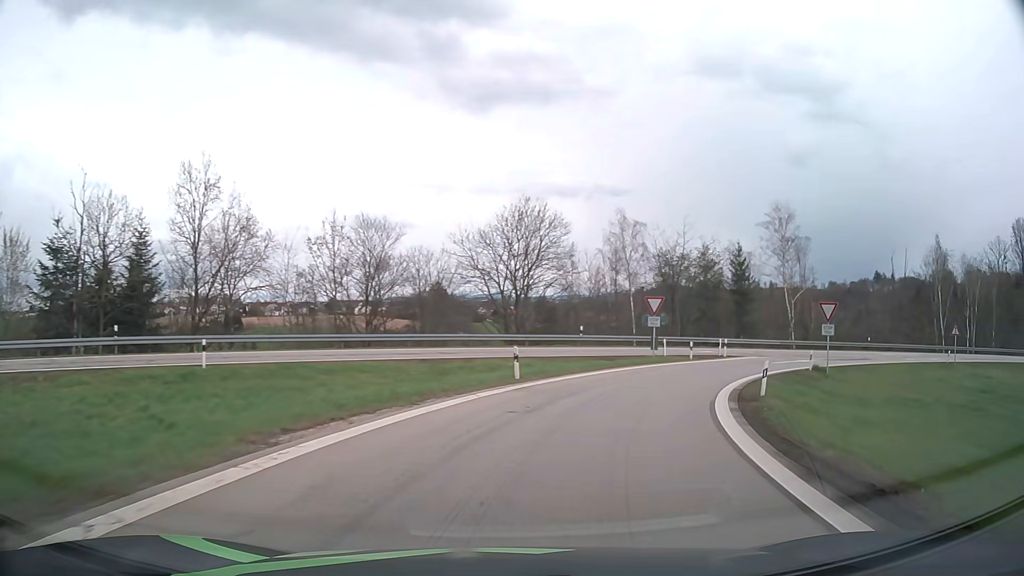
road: motorway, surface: asphalt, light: Day
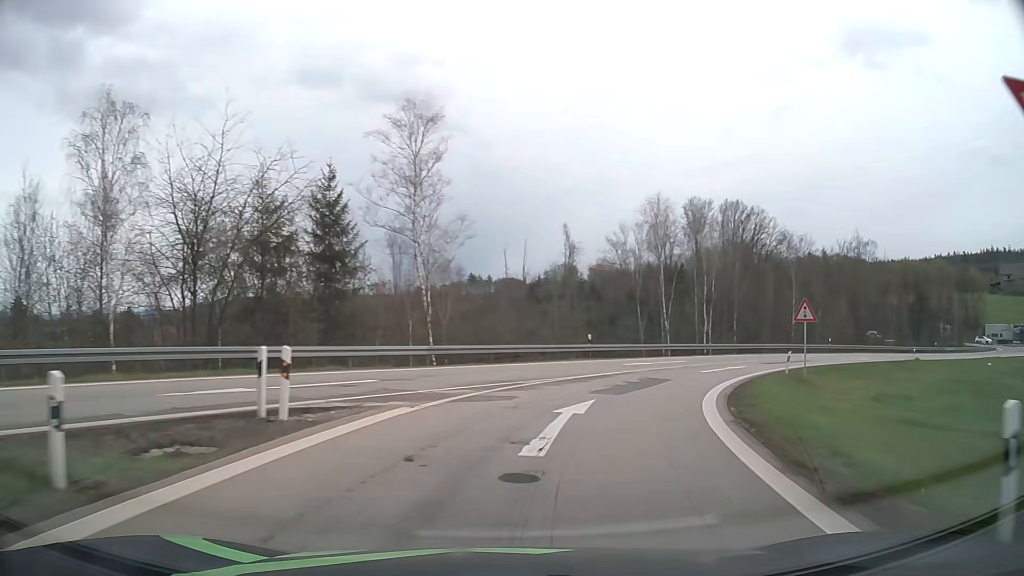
(+9.9, +30.6) m; +36°
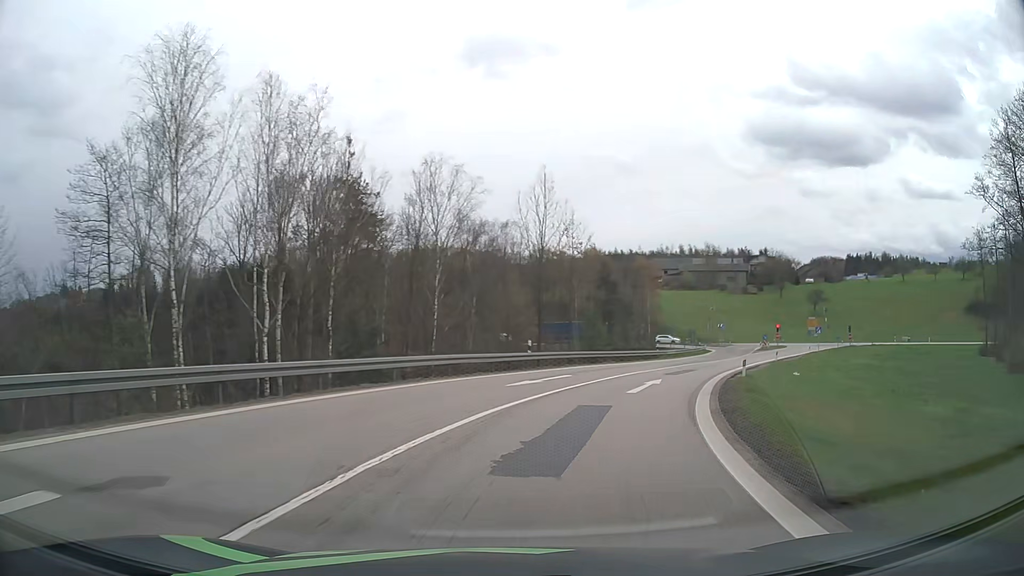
(+9.6, +30.2) m; +35°
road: motorway_link
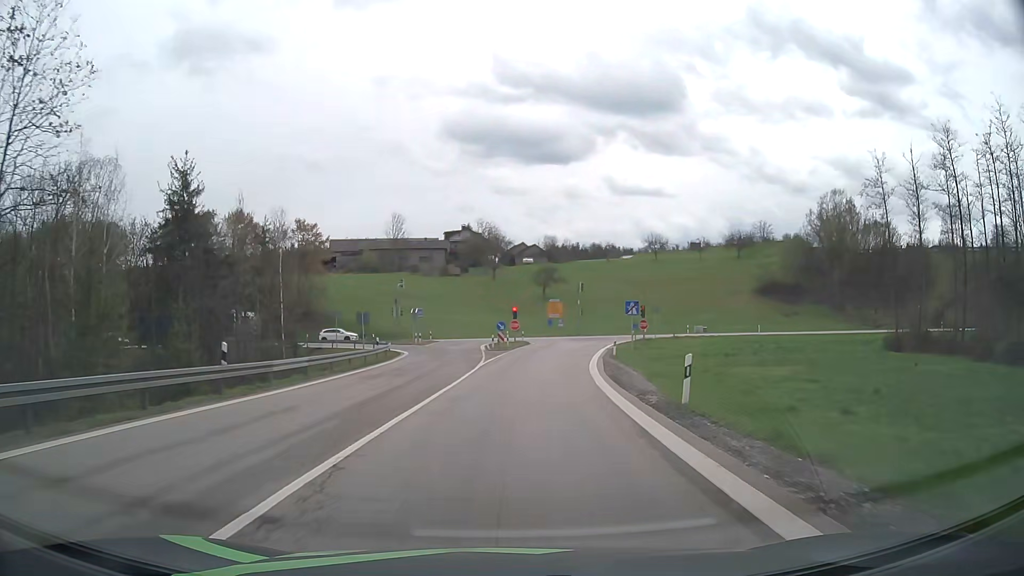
(+12.1, +39.4) m; +28°
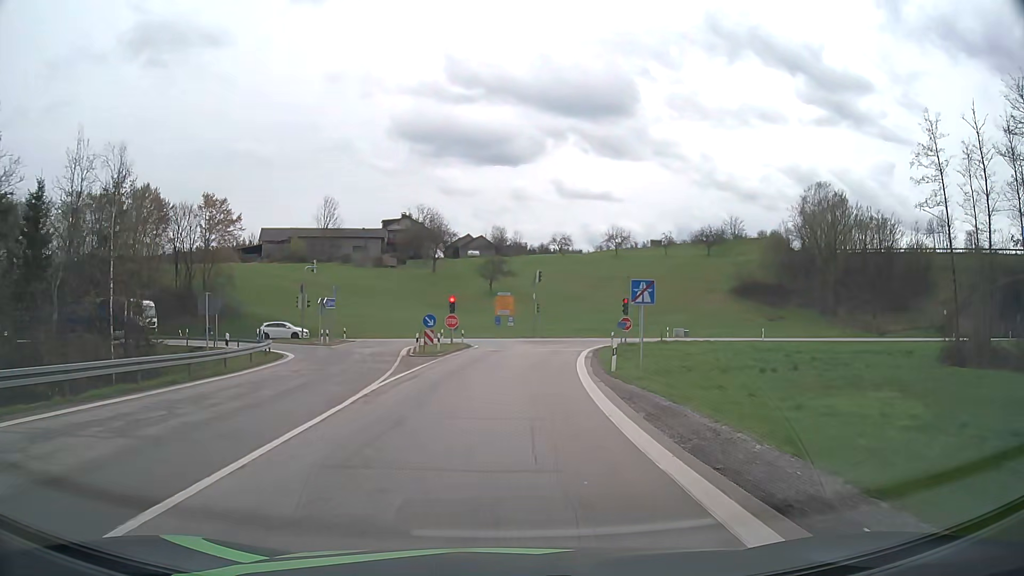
(+0.6, +15.6) m; +4°
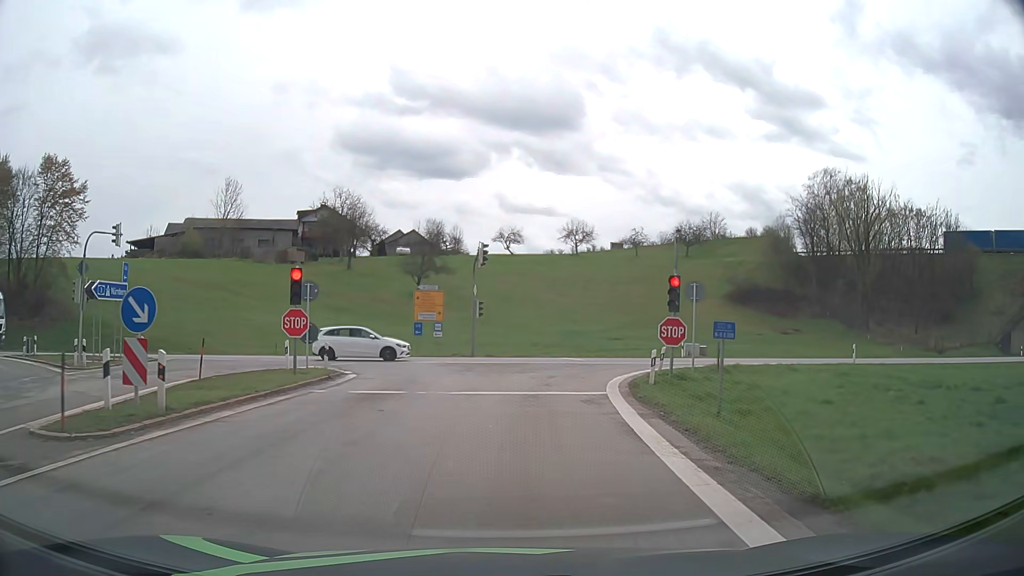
(+1.1, +24.1) m; +5°
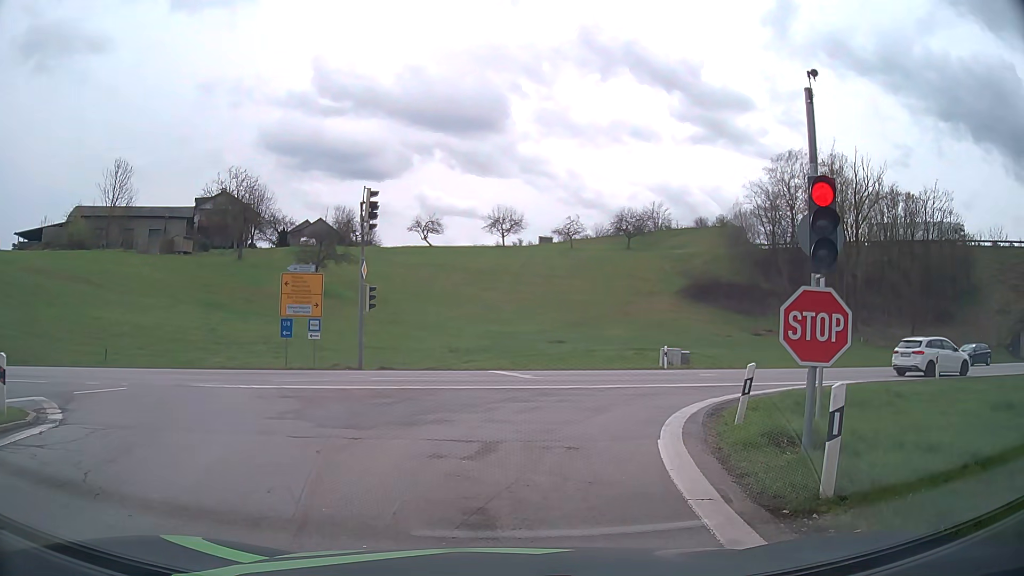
(+0.5, +12.9) m; +6°
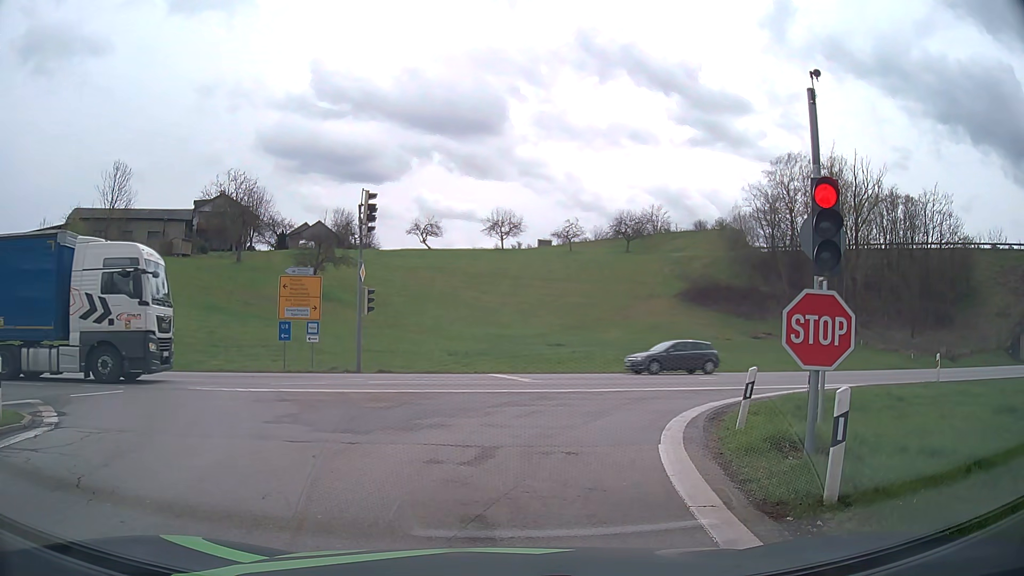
(0.0, +0.2) m; 0°
(0, +10) (+5, +19) (+13, +25) (+22, +28) (+32, +31) (+42, +33) (+51, +36) (+61, +39) (+70, +42) (+80, +45) m
